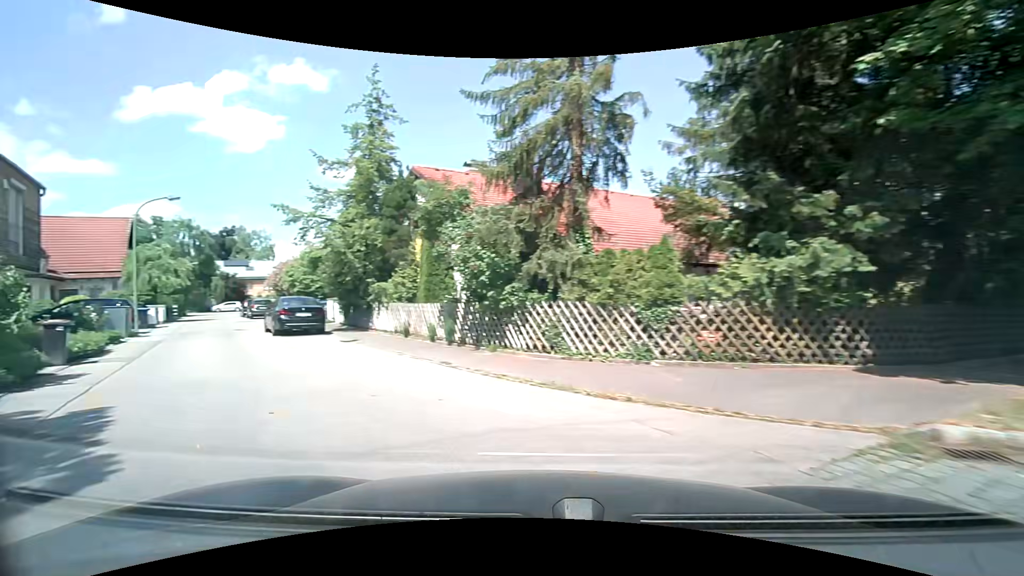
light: Day
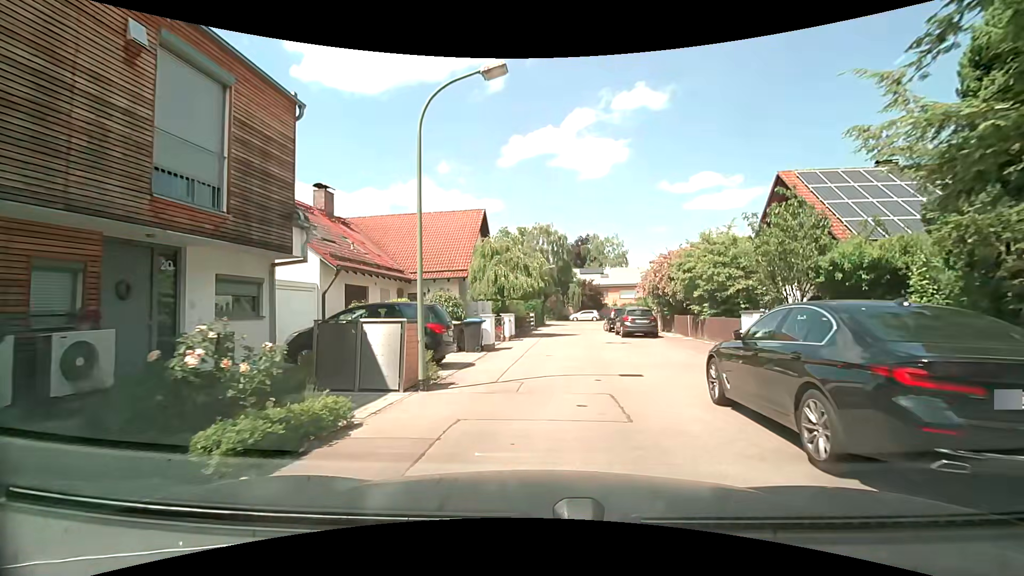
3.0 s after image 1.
(-7.6, +14.0) m; -36°
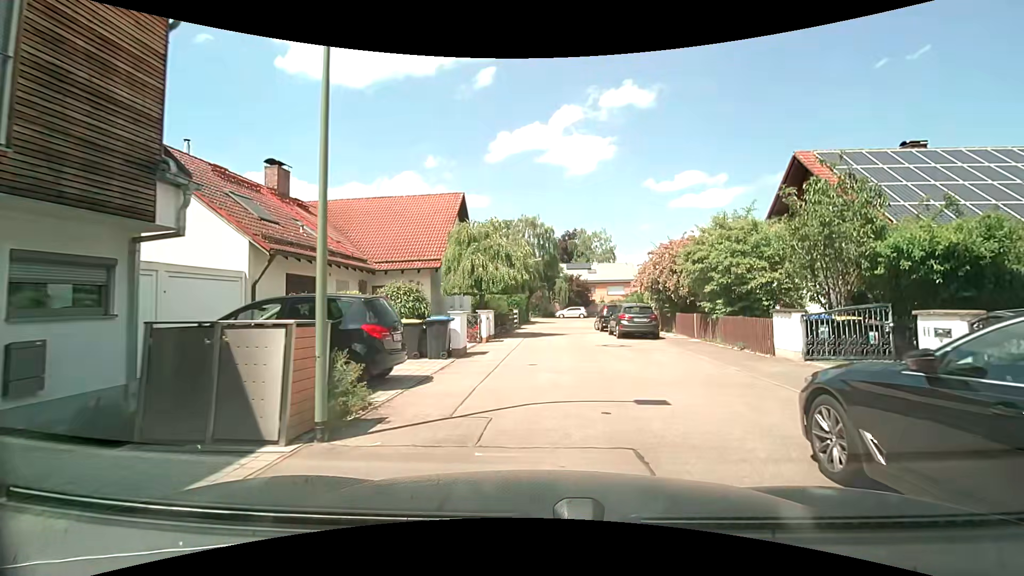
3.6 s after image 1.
(0.0, +3.3) m; +1°
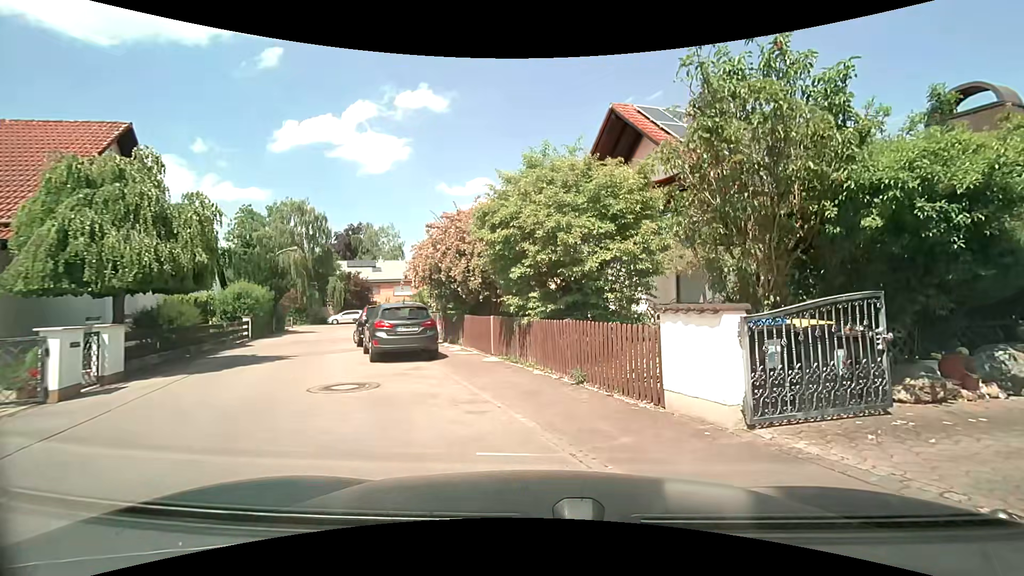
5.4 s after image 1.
(+1.5, +8.2) m; +22°
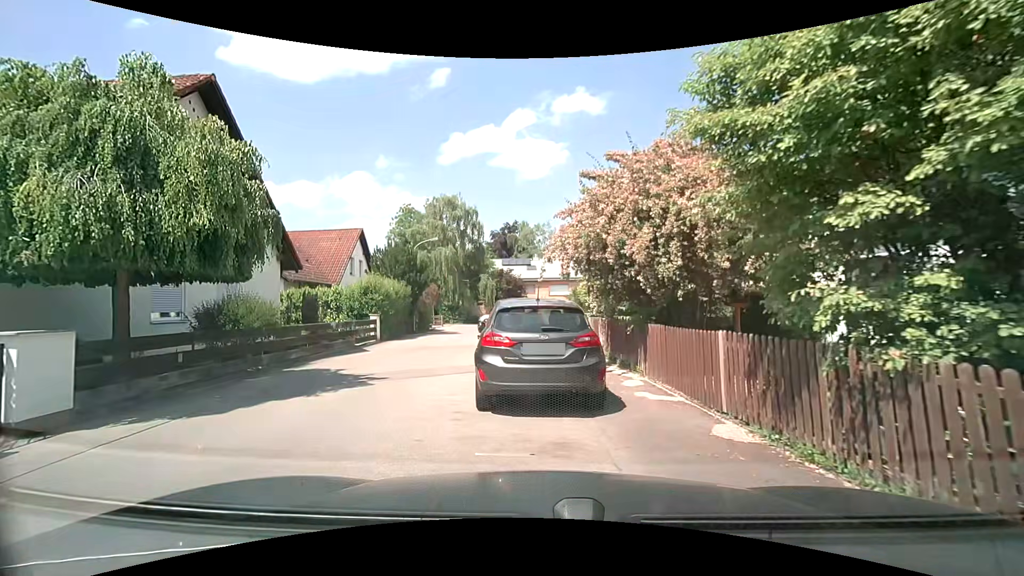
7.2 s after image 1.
(-0.6, +6.2) m; -17°
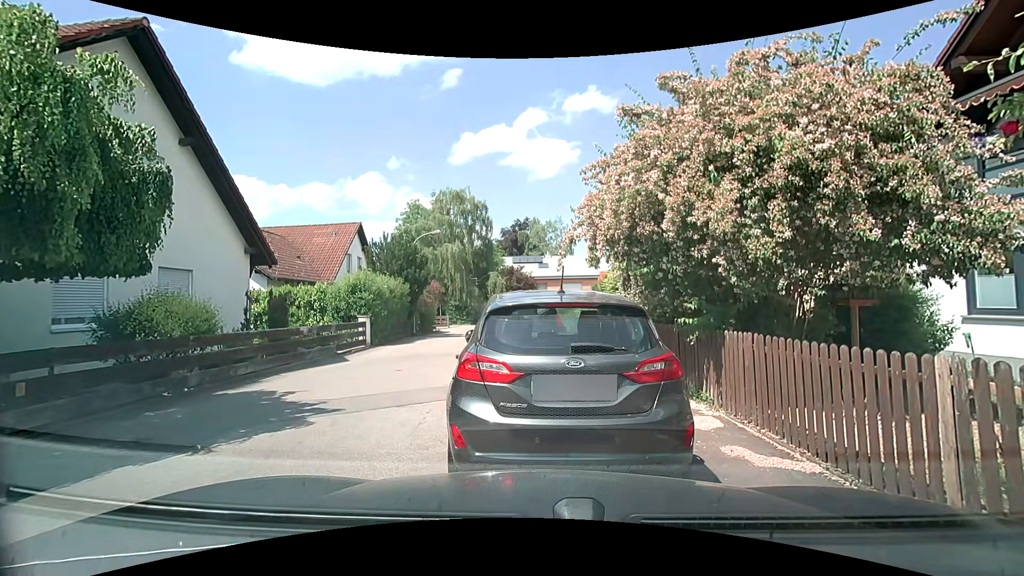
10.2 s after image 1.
(-0.1, +2.8) m; -2°
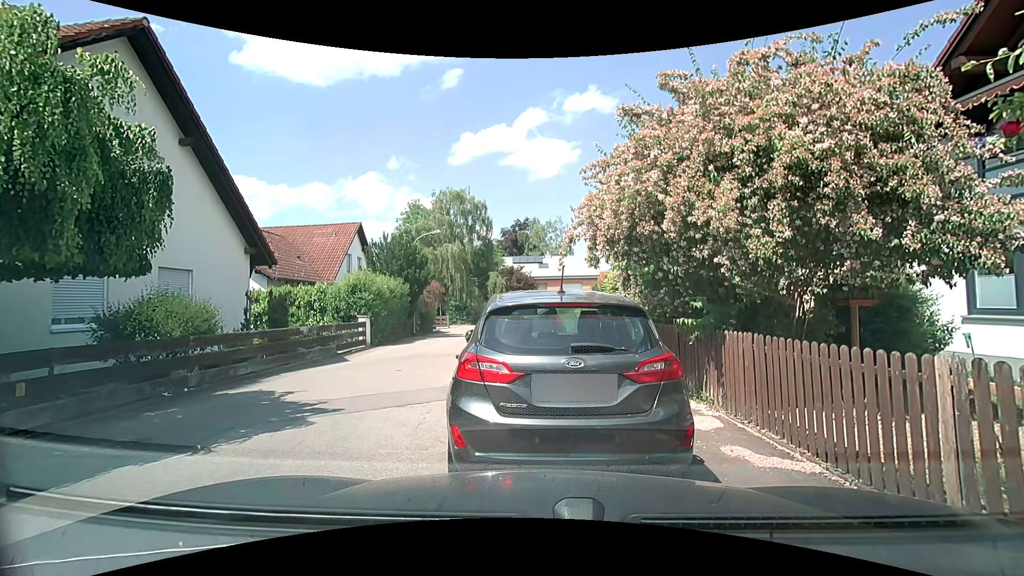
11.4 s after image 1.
(0.0, 0.0) m; 0°
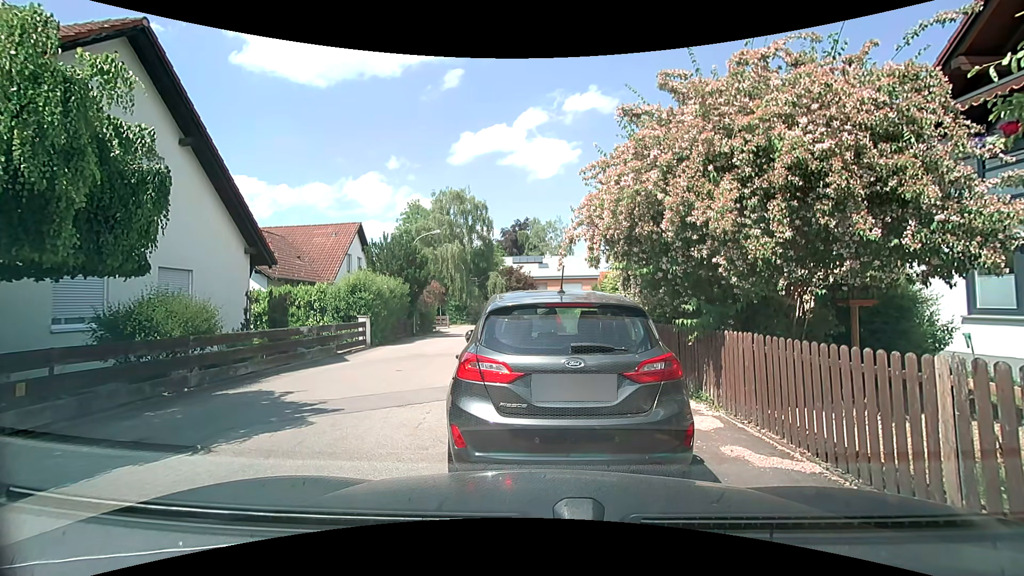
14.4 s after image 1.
(0.0, 0.0) m; 0°
